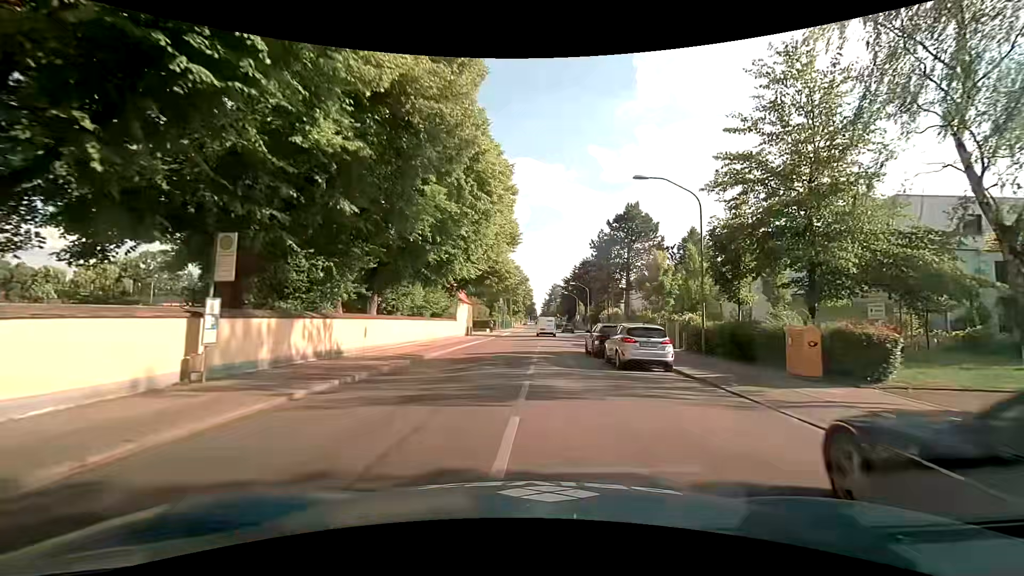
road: secondary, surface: asphalt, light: Day
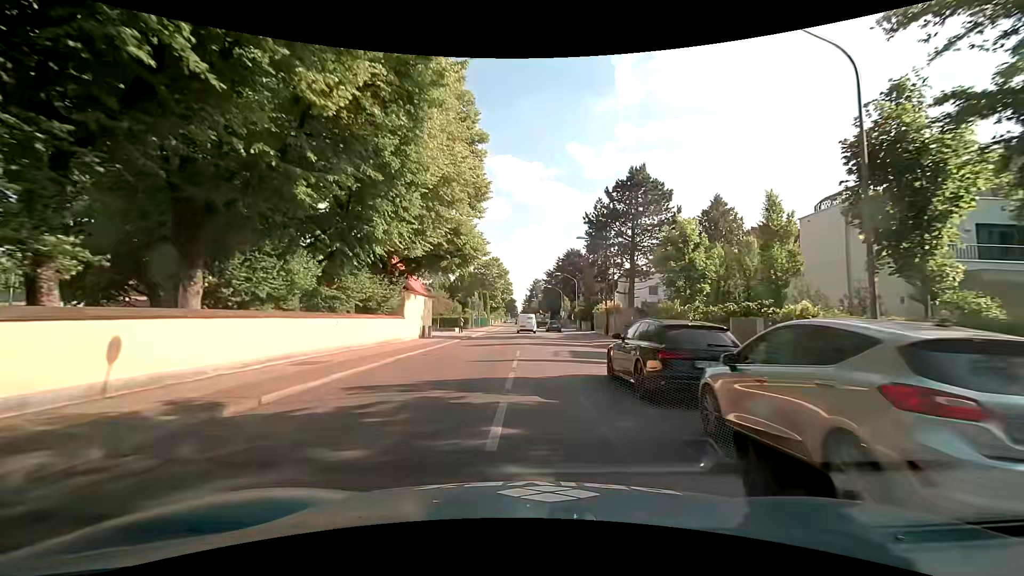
(+0.3, +12.4) m; +3°
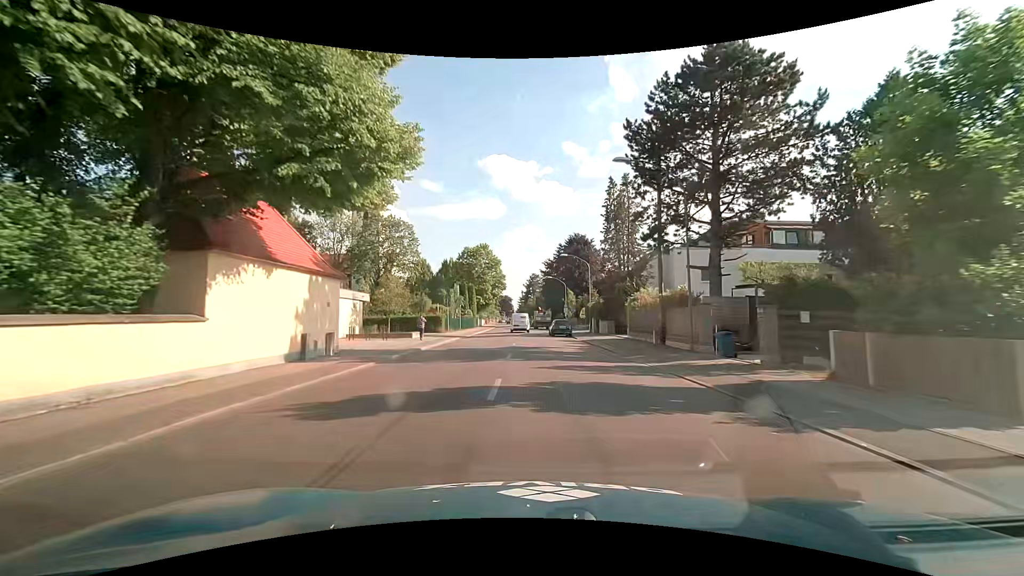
(+0.1, +19.6) m; +1°
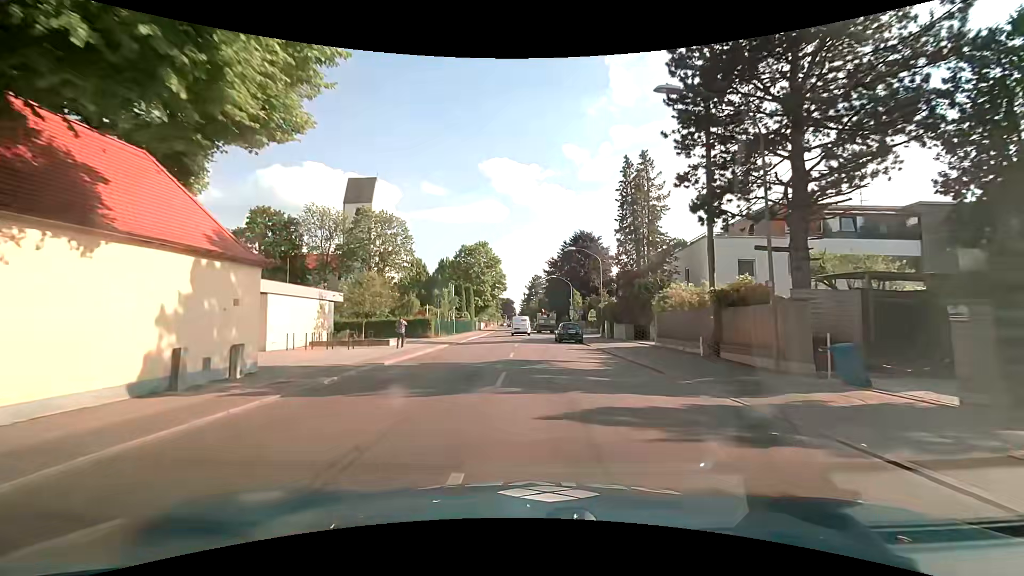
(0.0, +6.7) m; 0°
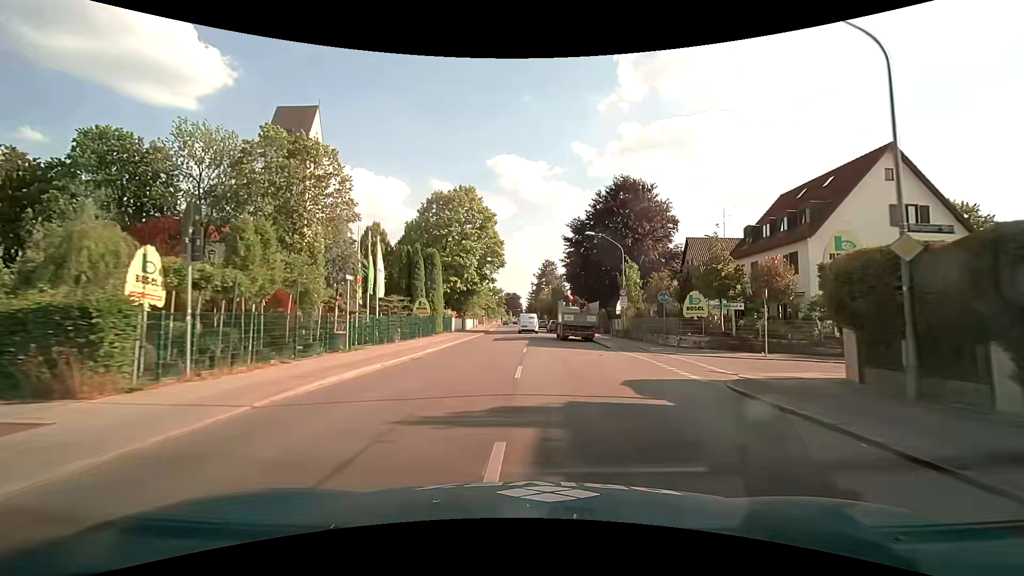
(-0.8, +35.1) m; -1°
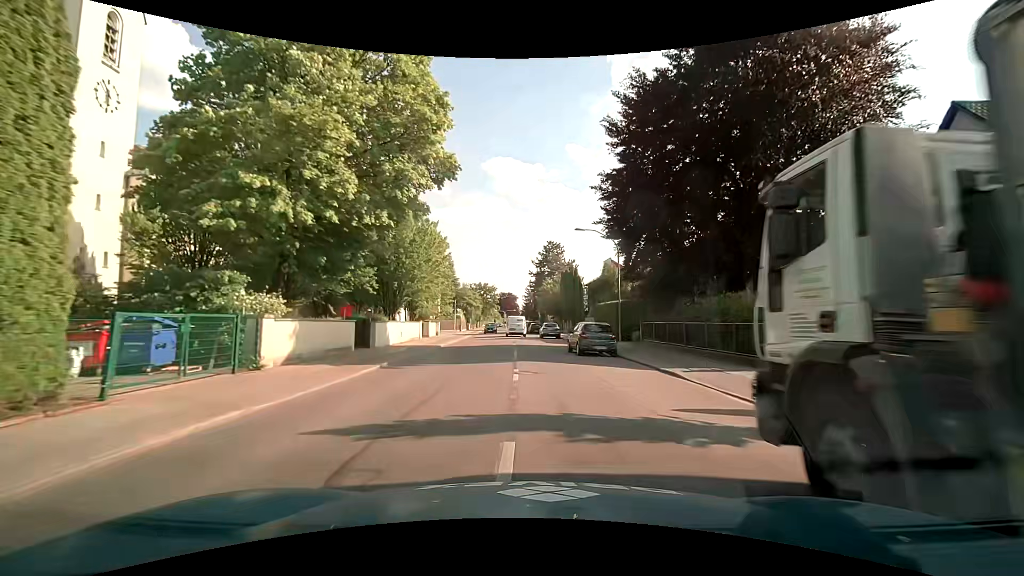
(+0.1, +36.0) m; 0°
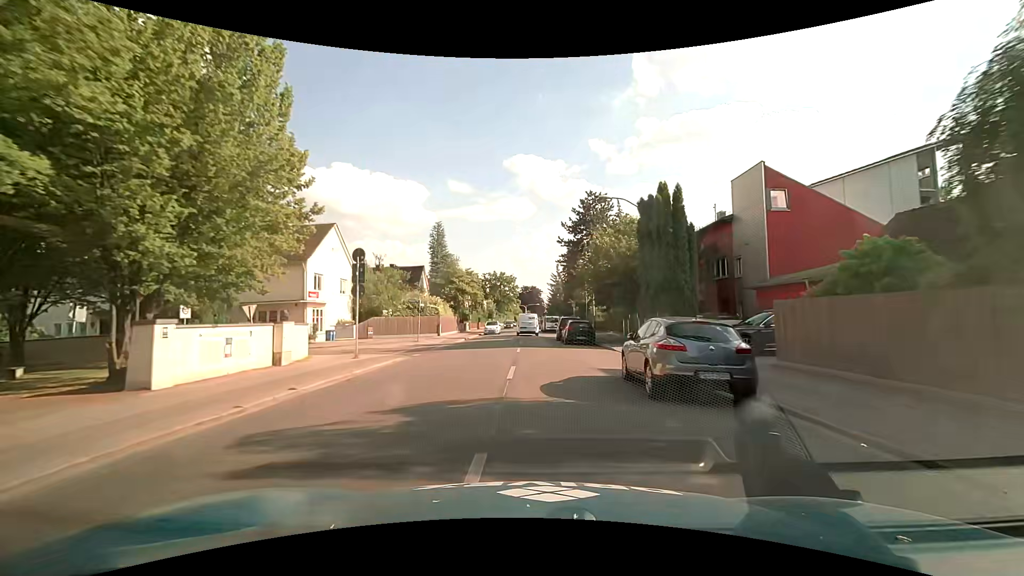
(-0.6, +36.5) m; -3°
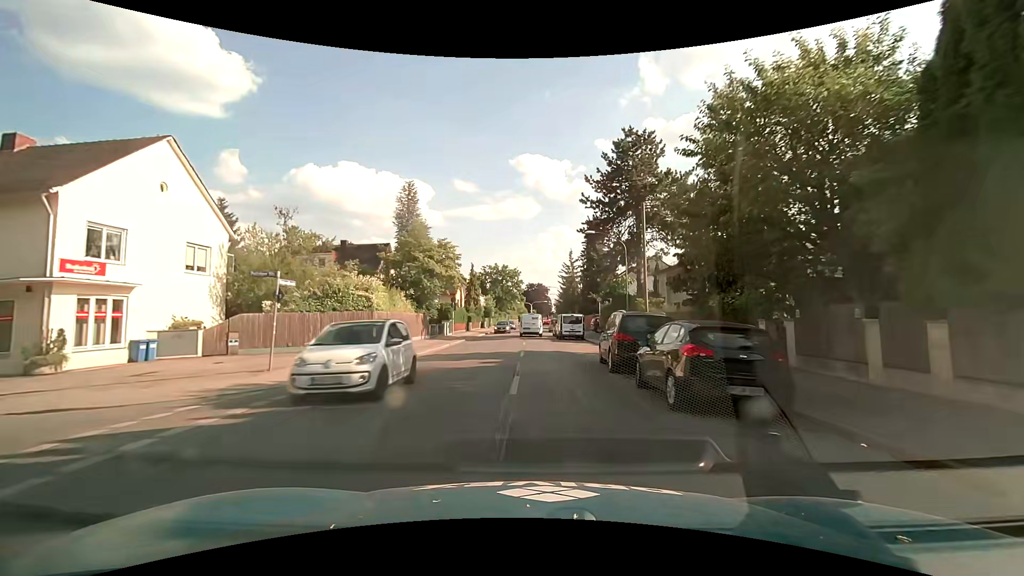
(-0.1, +21.3) m; -1°
(0, +10) (0, +20) (0, +30) (0, +40) (0, +50) (0, +60) (0, +70) (+1, +80) (+2, +90) (+2, +100) m
